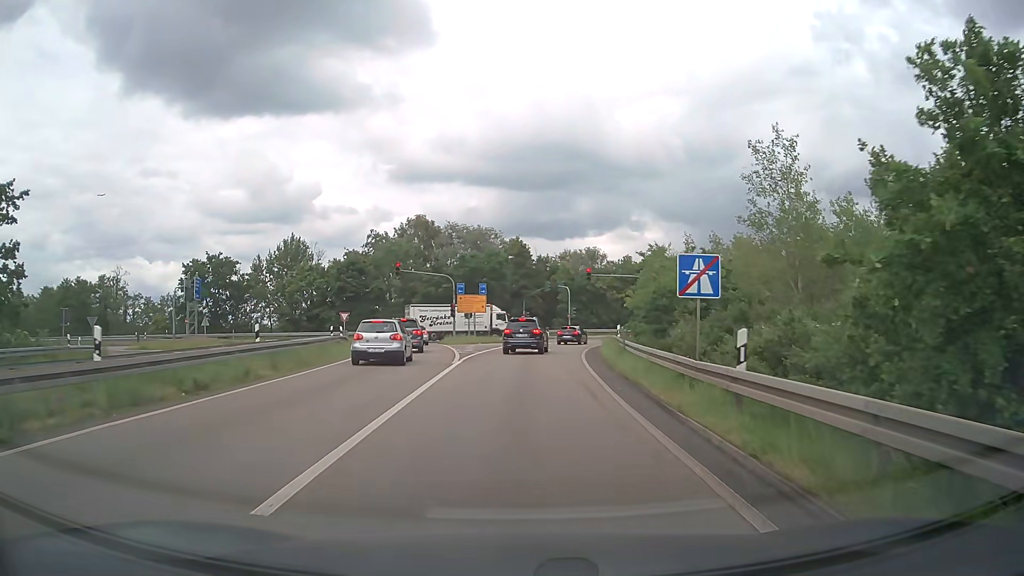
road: motorway_link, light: Day
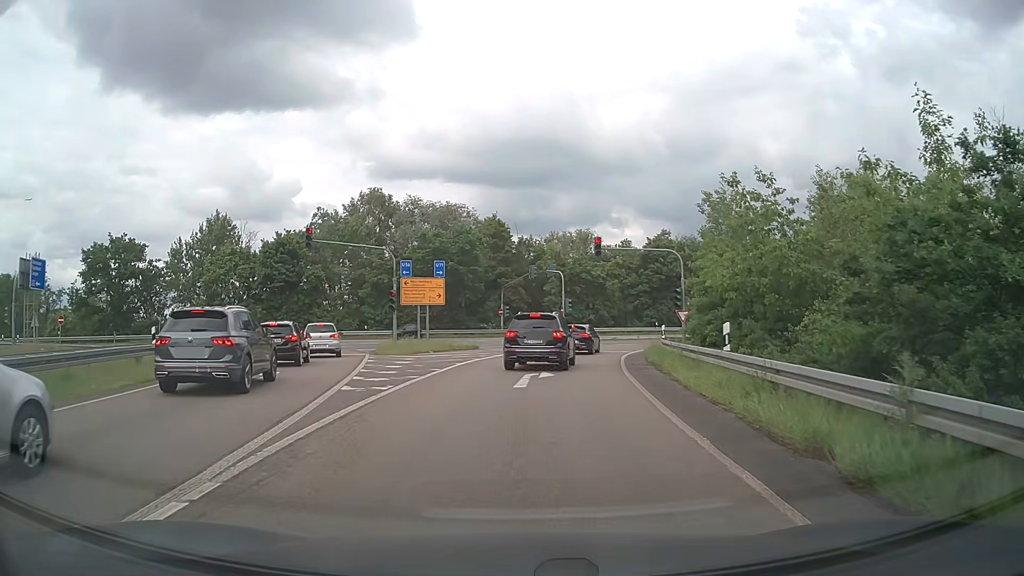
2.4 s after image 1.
(+0.3, +19.0) m; +2°
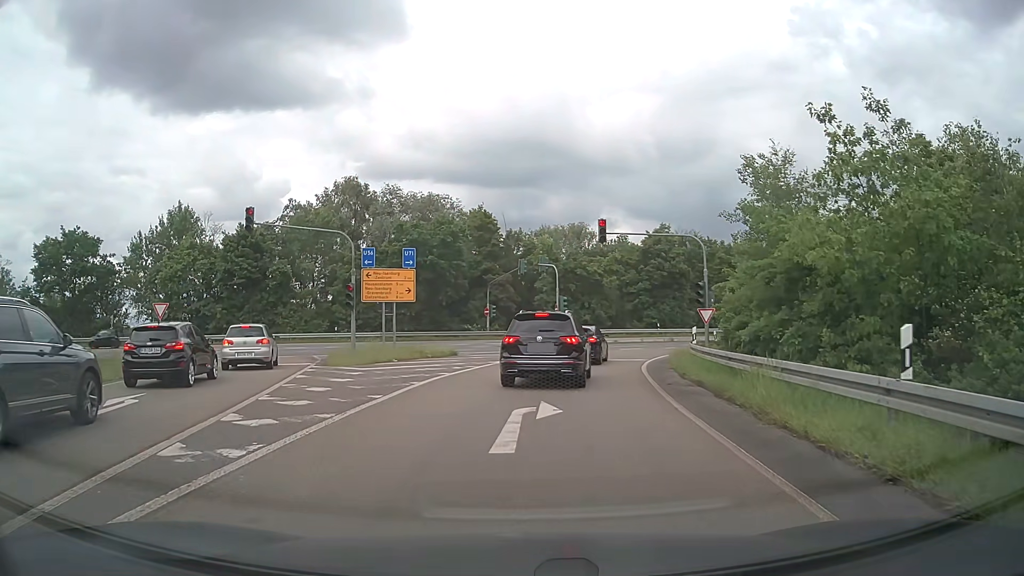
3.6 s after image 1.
(0.0, +6.8) m; +1°
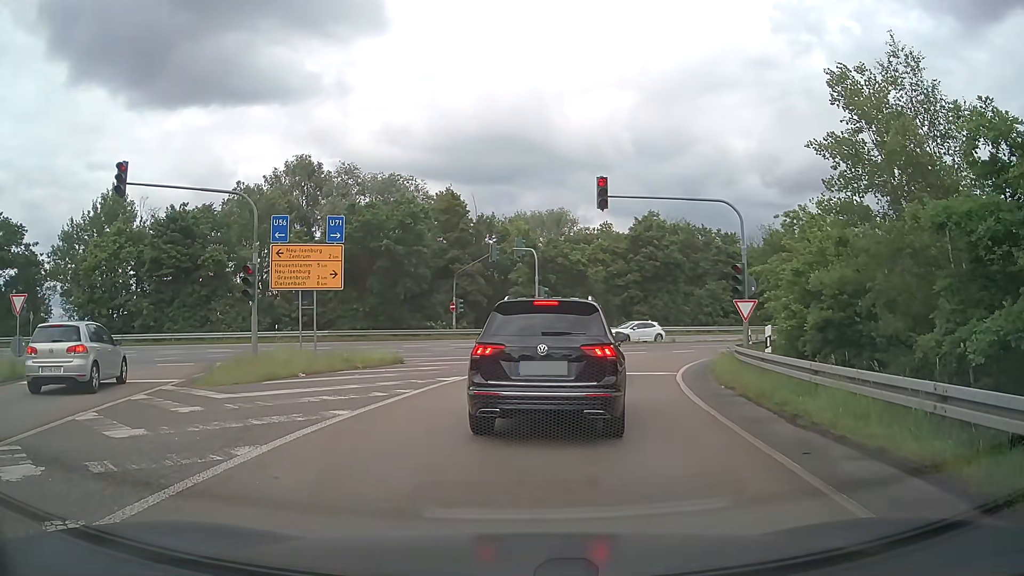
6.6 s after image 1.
(+0.1, +8.4) m; +1°
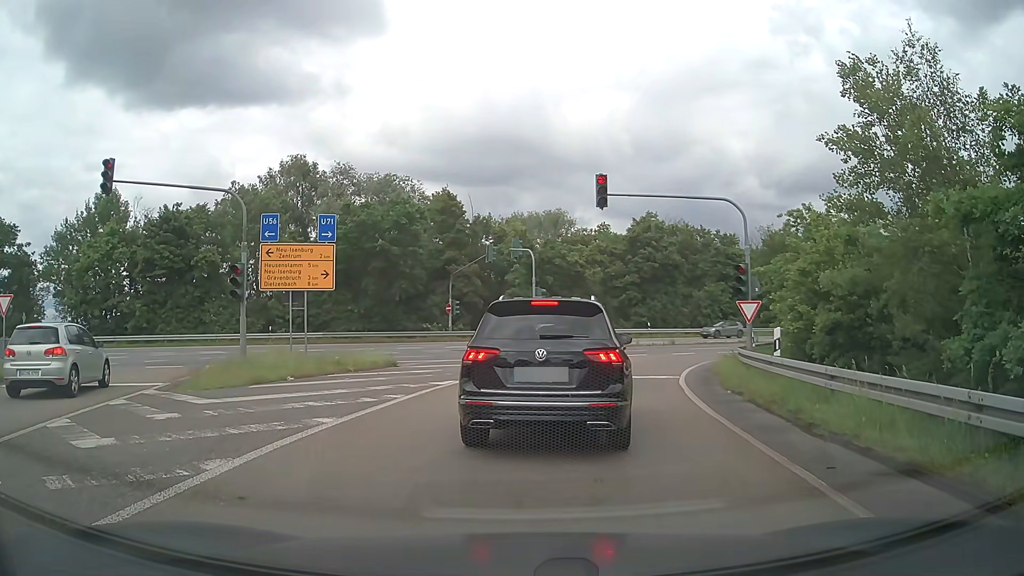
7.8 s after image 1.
(0.0, +0.6) m; 0°
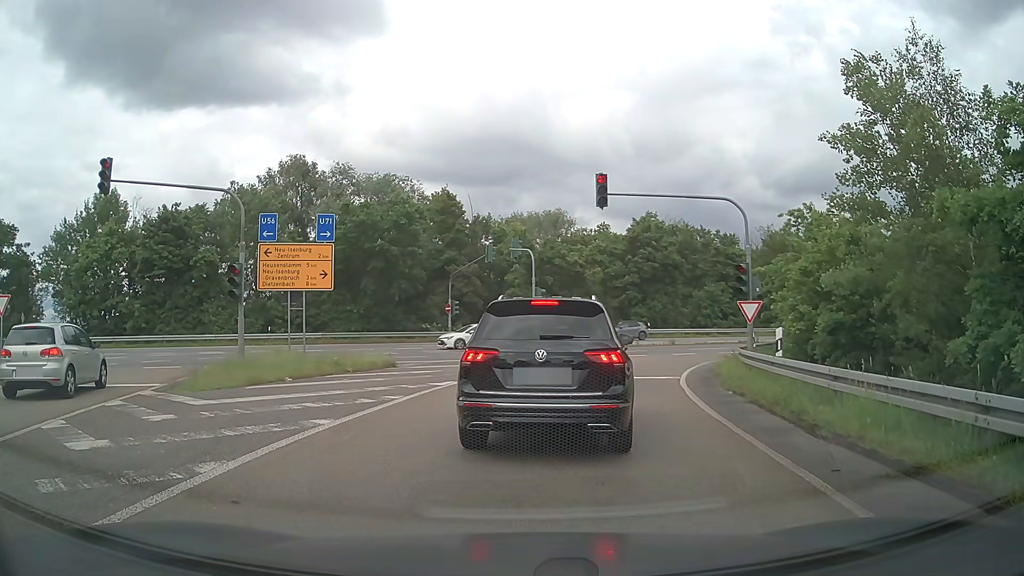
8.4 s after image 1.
(0.0, +0.1) m; 0°
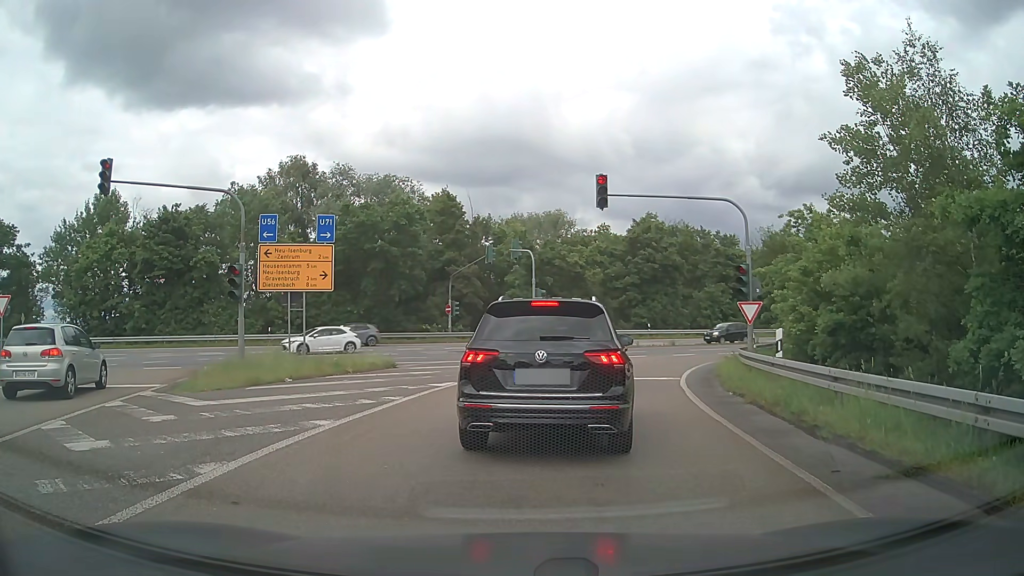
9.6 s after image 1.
(0.0, +0.1) m; 0°
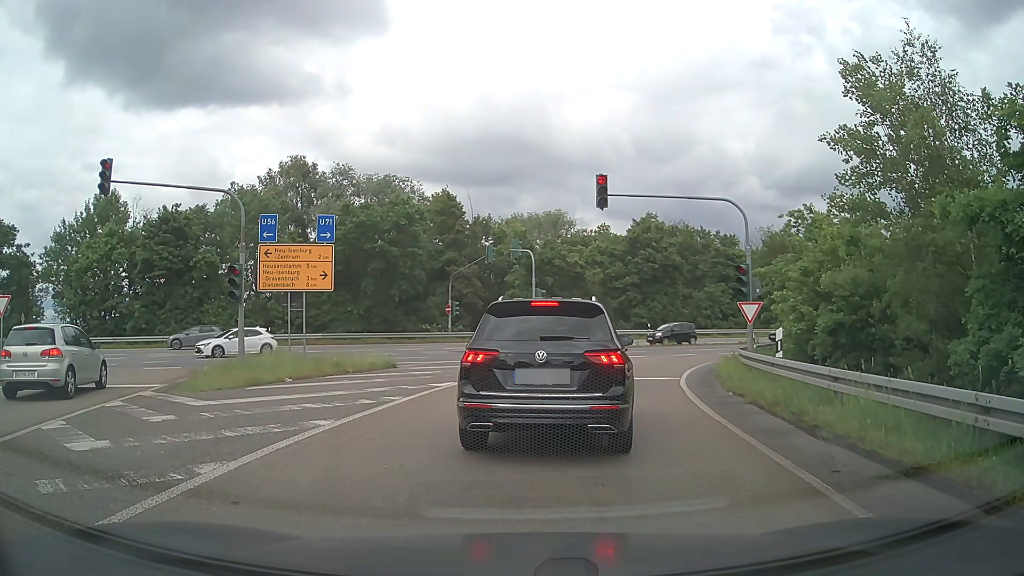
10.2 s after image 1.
(0.0, 0.0) m; 0°
